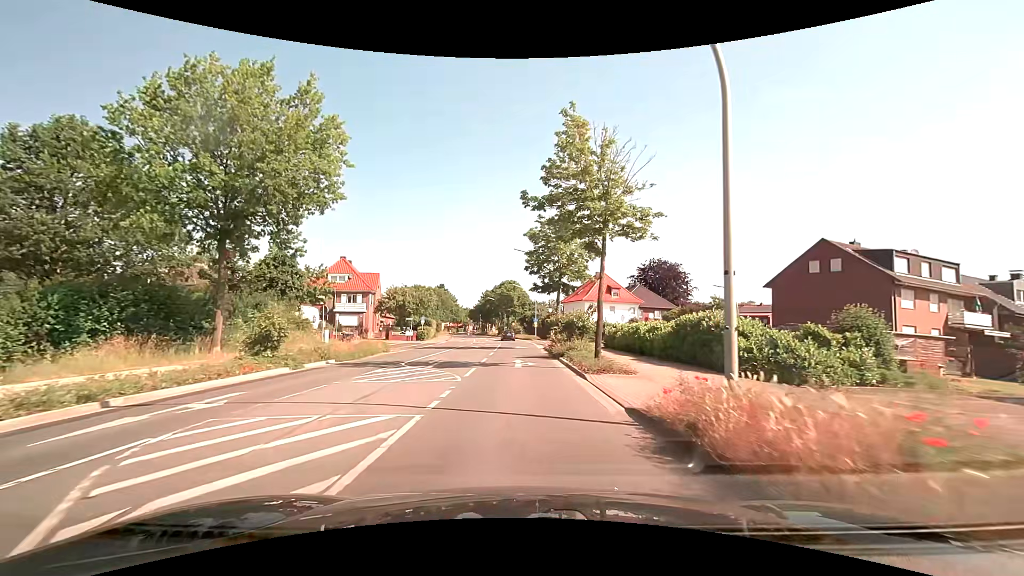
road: secondary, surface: asphalt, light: Day
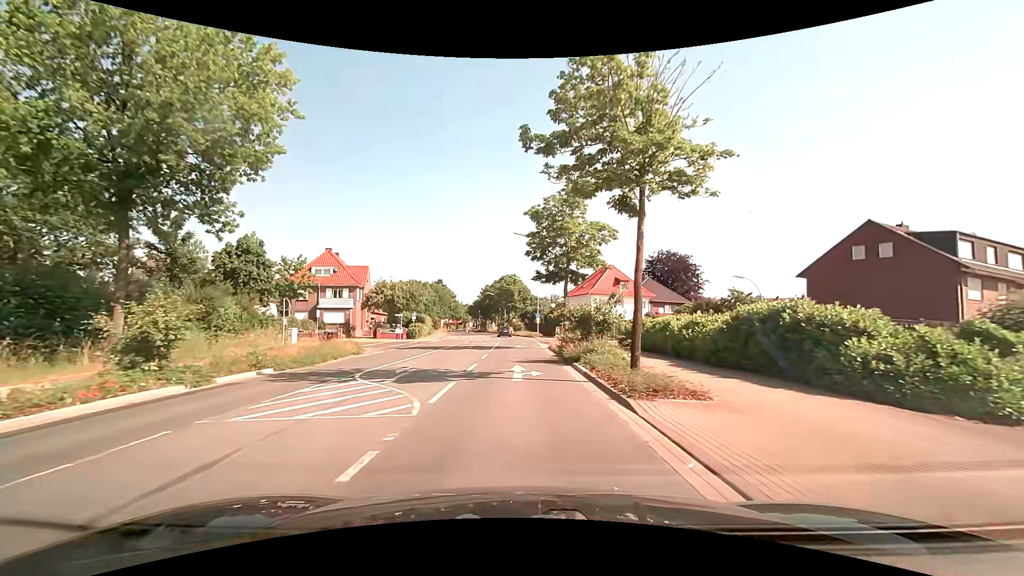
(0.0, +5.7) m; -1°
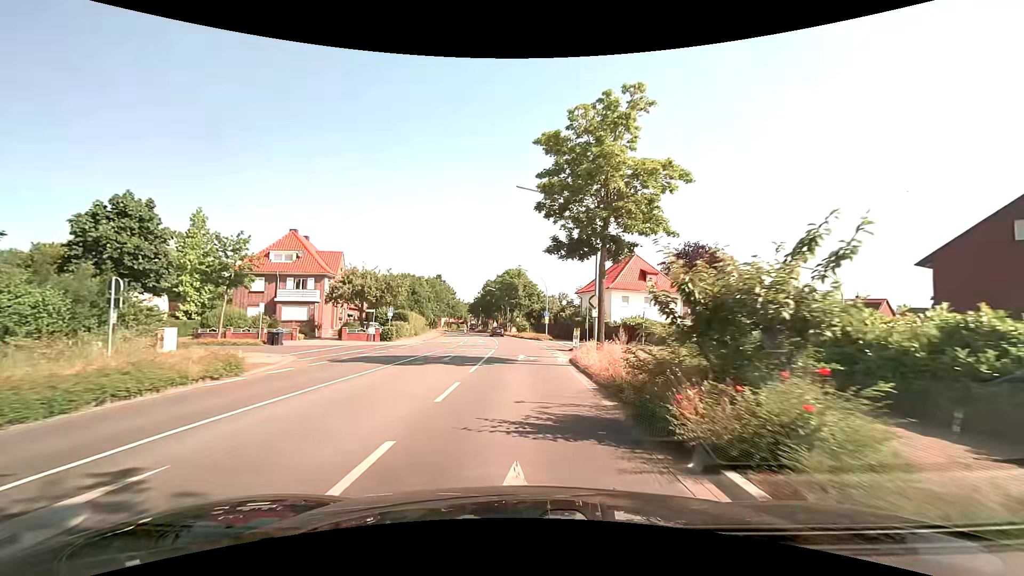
(-0.1, +12.1) m; -1°
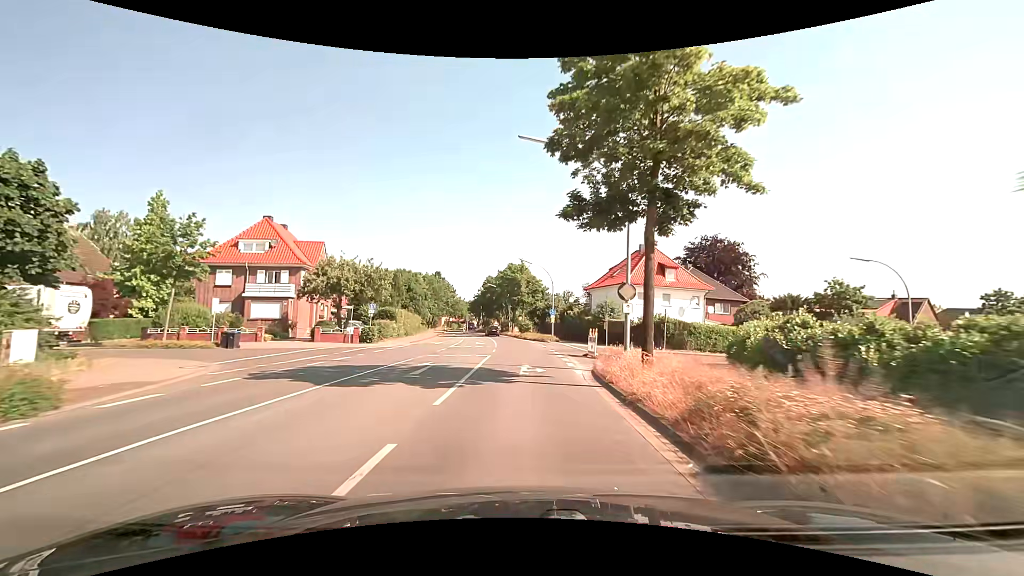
(0.0, +6.3) m; 0°
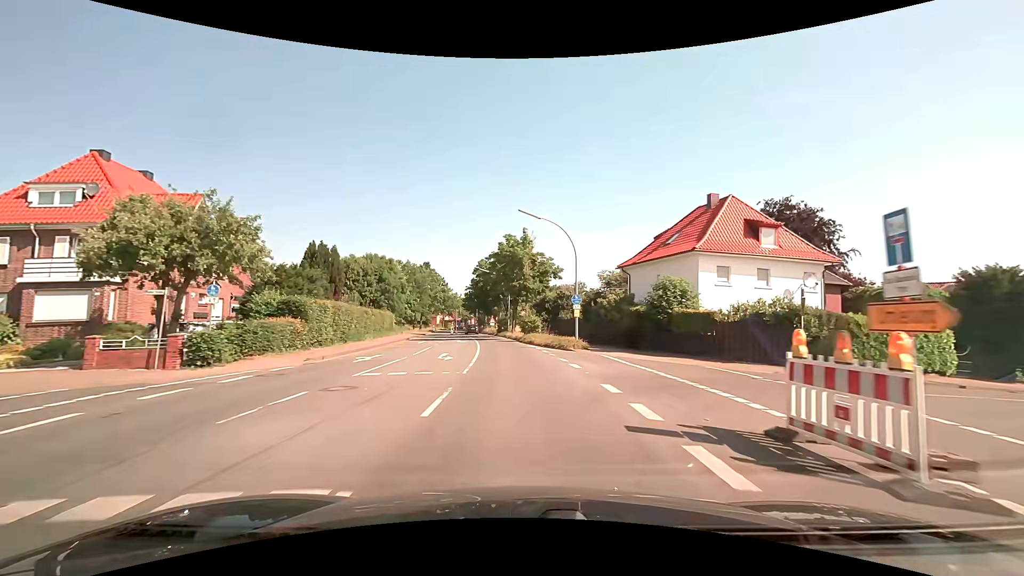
(-0.1, +19.7) m; 0°
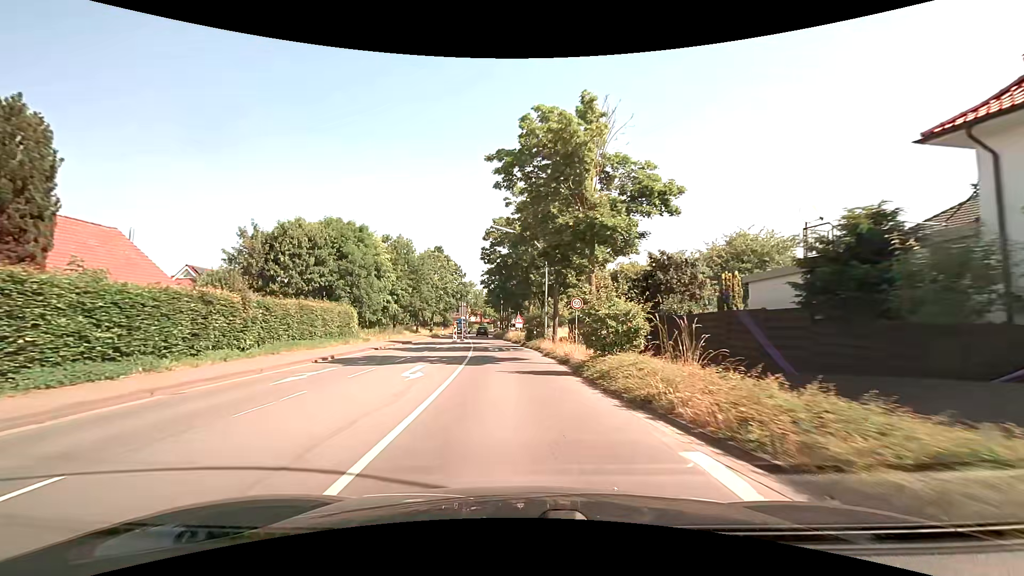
(-0.8, +27.3) m; -4°
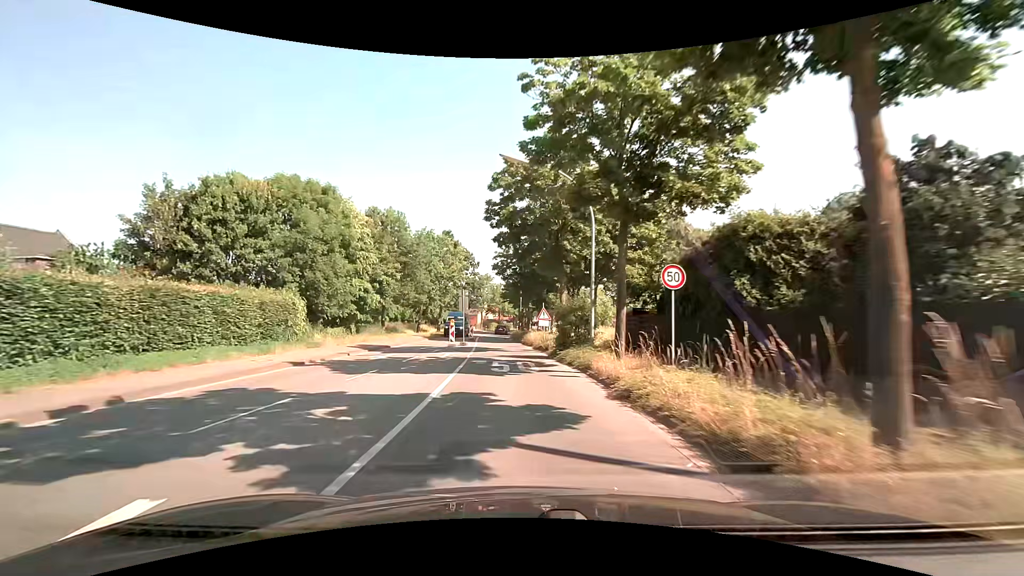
(-0.3, +13.7) m; -2°
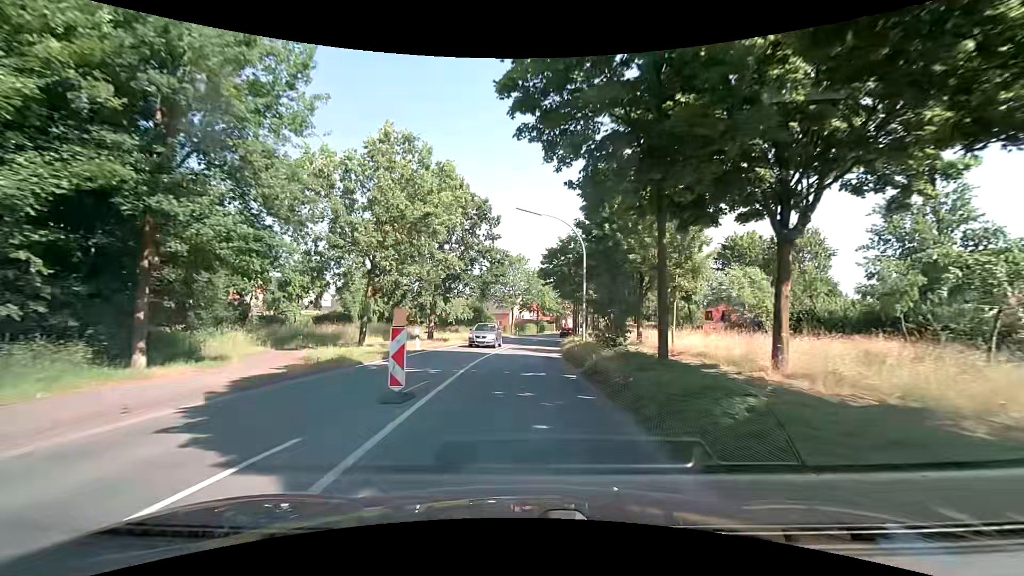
(-1.5, +34.0) m; -5°
(0, +10) (0, +20) (+1, +30) (+2, +40) (+3, +50) (+4, +60) (+6, +70) (+8, +79) (+11, +89) (+14, +99) m
